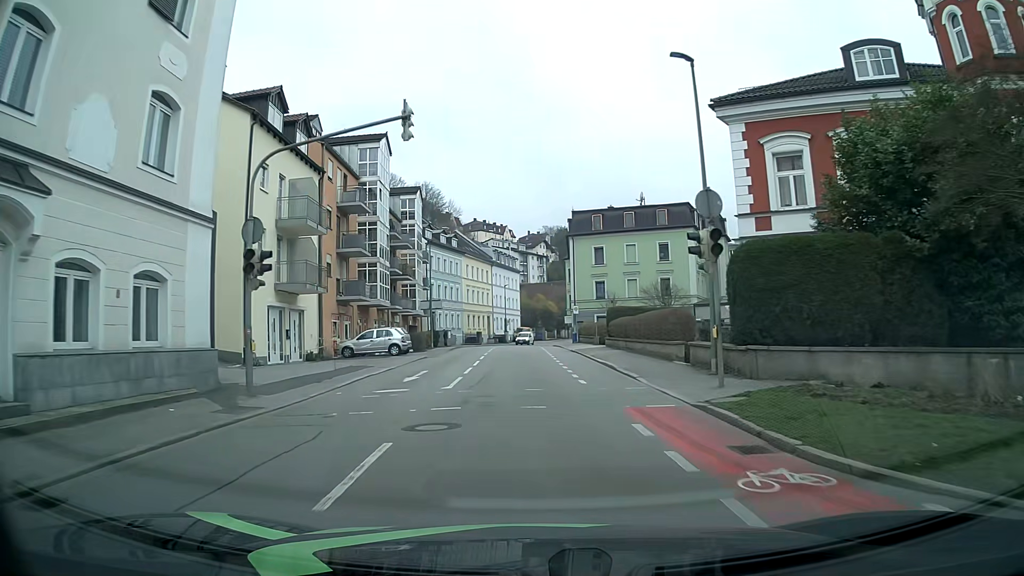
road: tertiary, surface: asphalt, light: Day
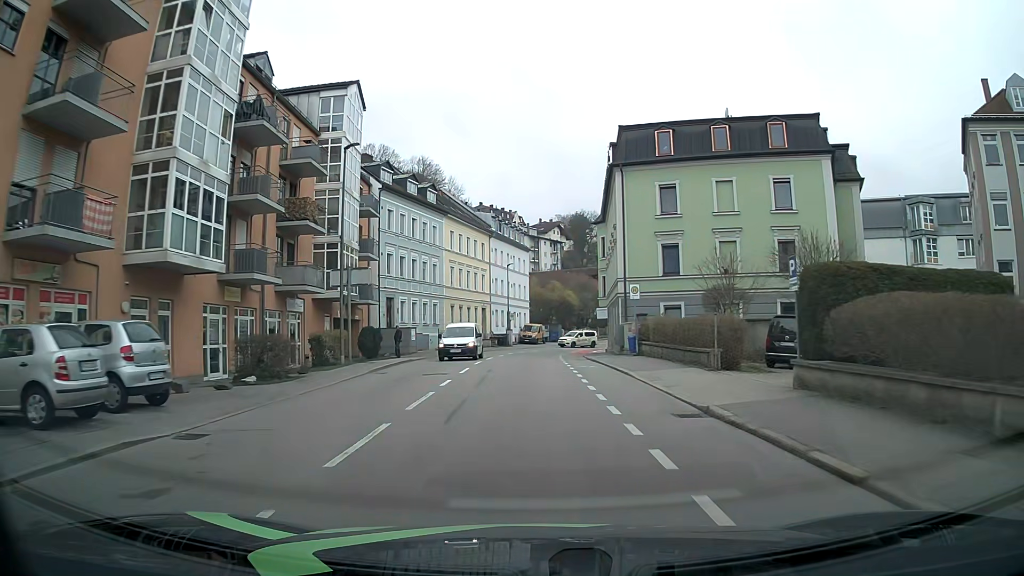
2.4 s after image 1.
(-0.8, +27.7) m; -1°
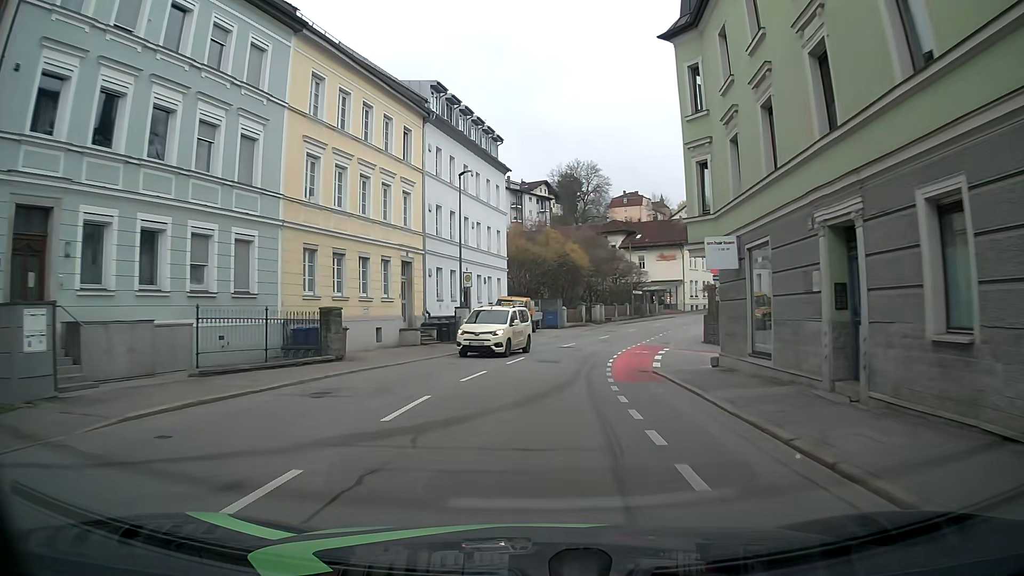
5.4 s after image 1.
(-0.4, +35.0) m; +1°
(0, +10) (+1, +20) (+2, +30) (+5, +40) (+8, +49) (+11, +58) (+16, +67) (+21, +76) (+27, +84) (+34, +91) m
